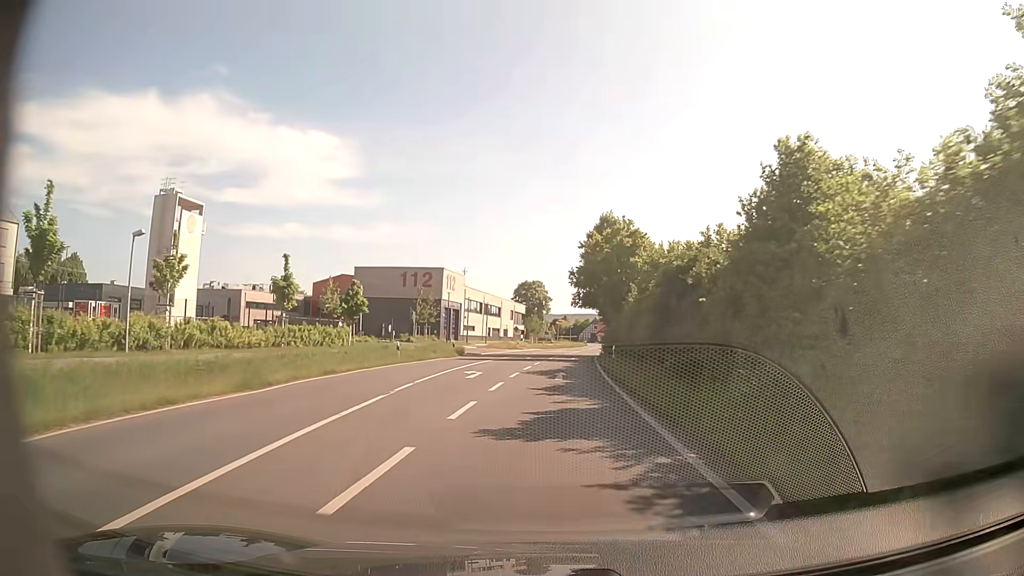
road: secondary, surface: asphalt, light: Day
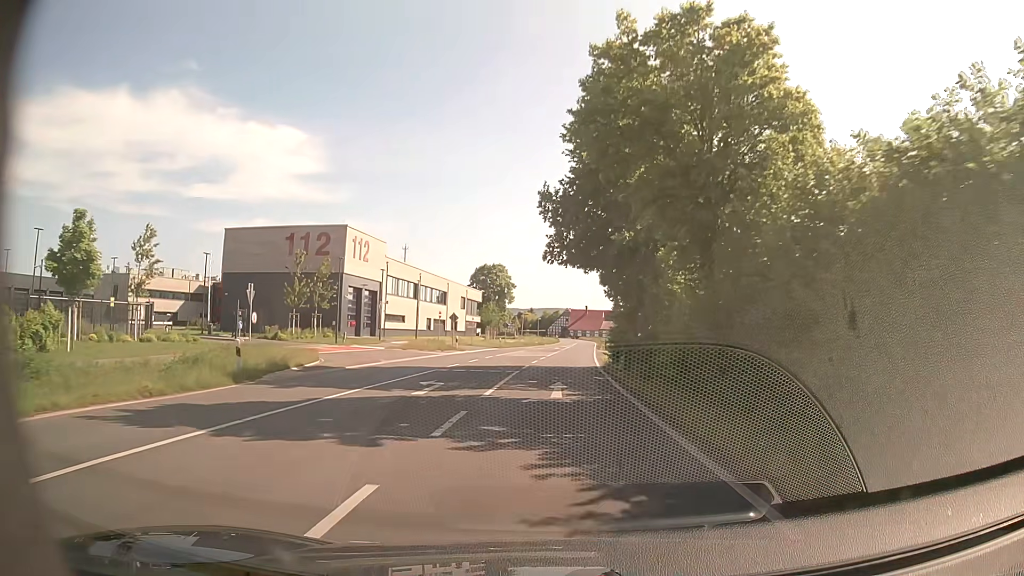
(+0.8, +32.1) m; +3°
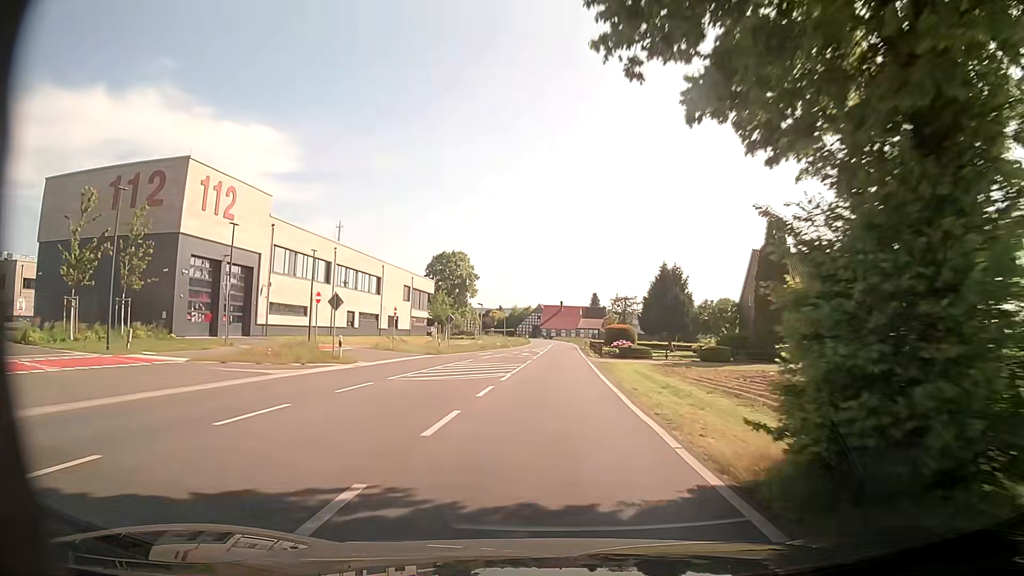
(+0.5, +24.7) m; +3°
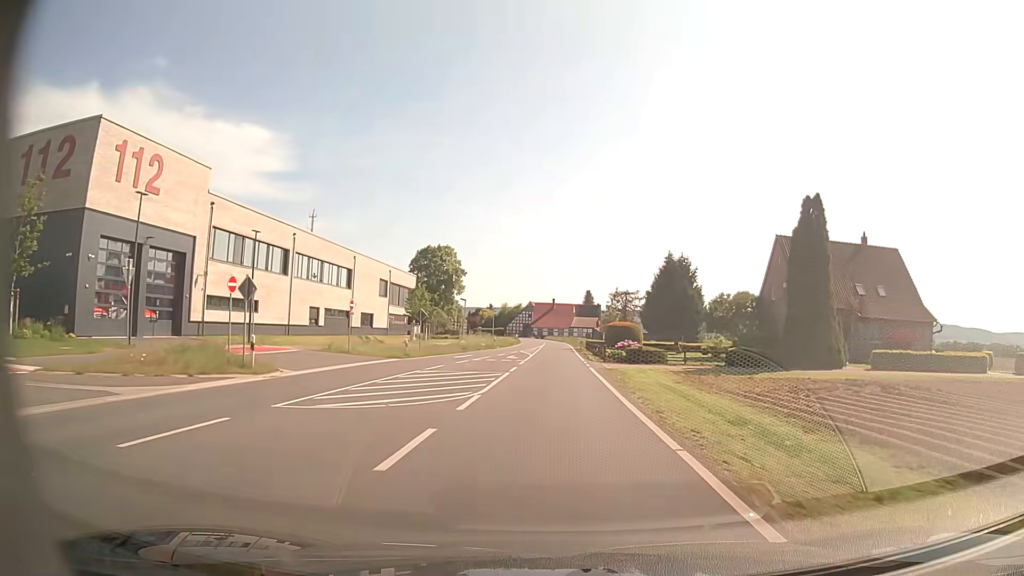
(0.0, +8.4) m; 0°
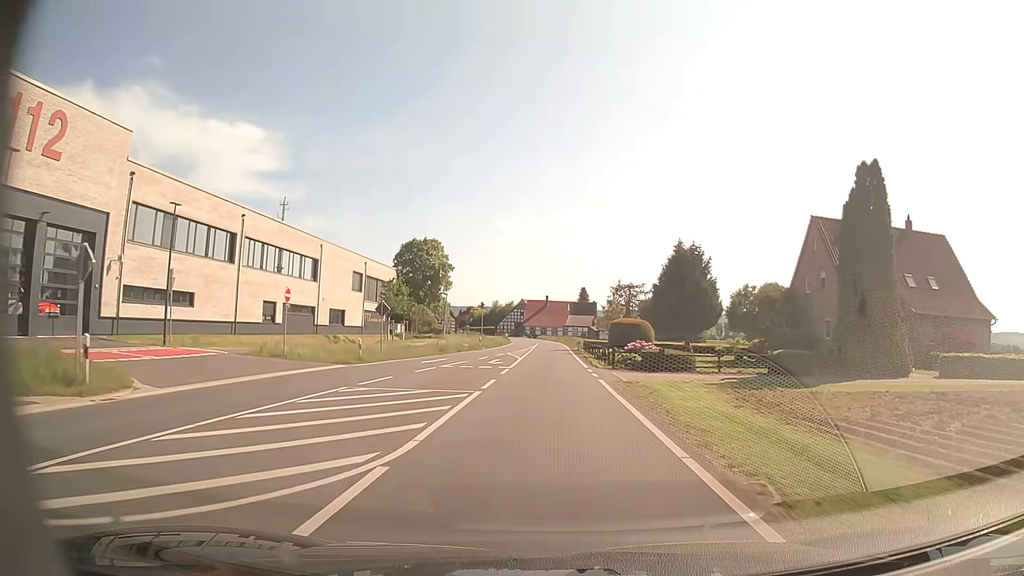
(+0.1, +8.4) m; +1°
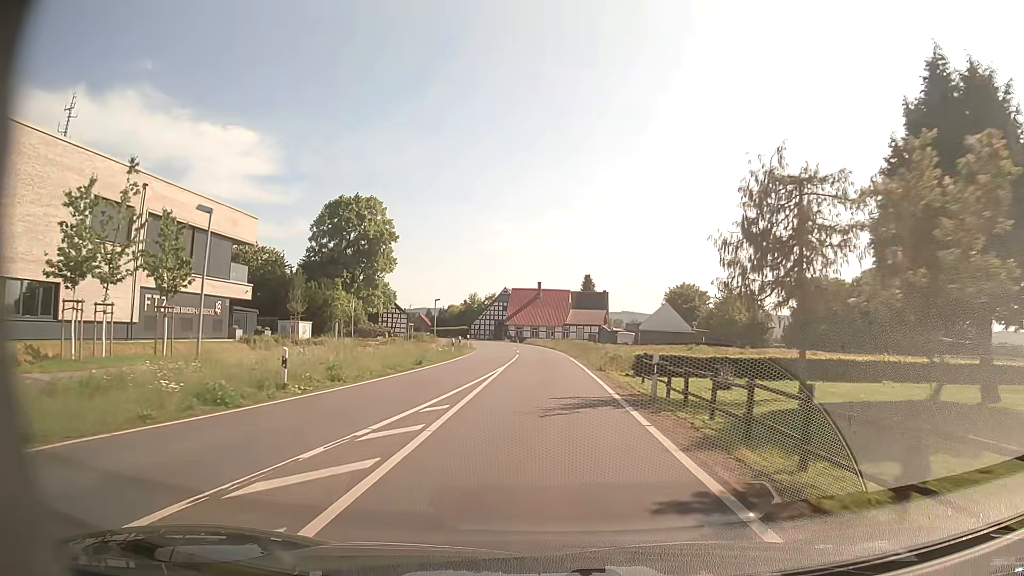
(+0.3, +42.5) m; +1°
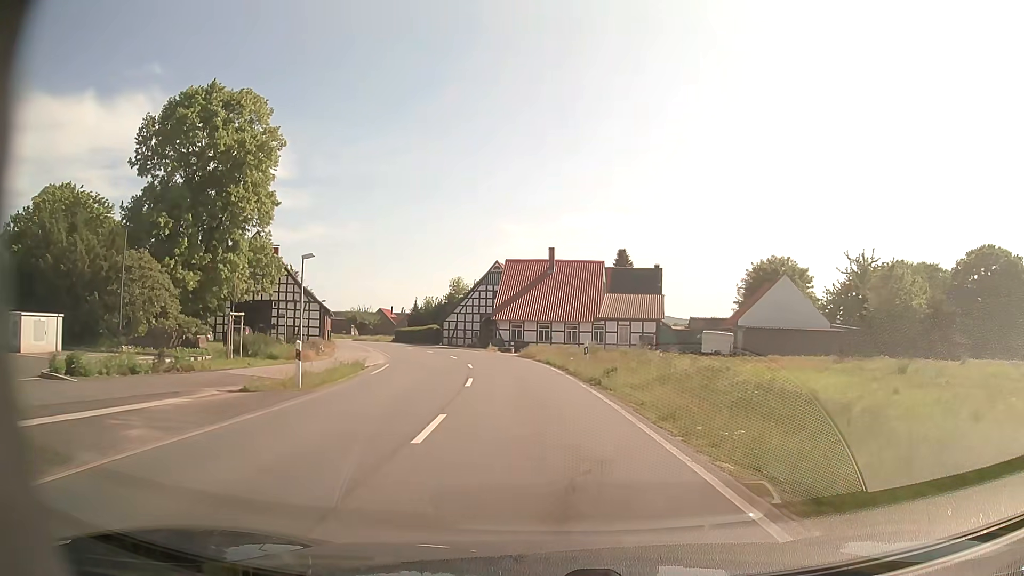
(-0.4, +41.8) m; -1°
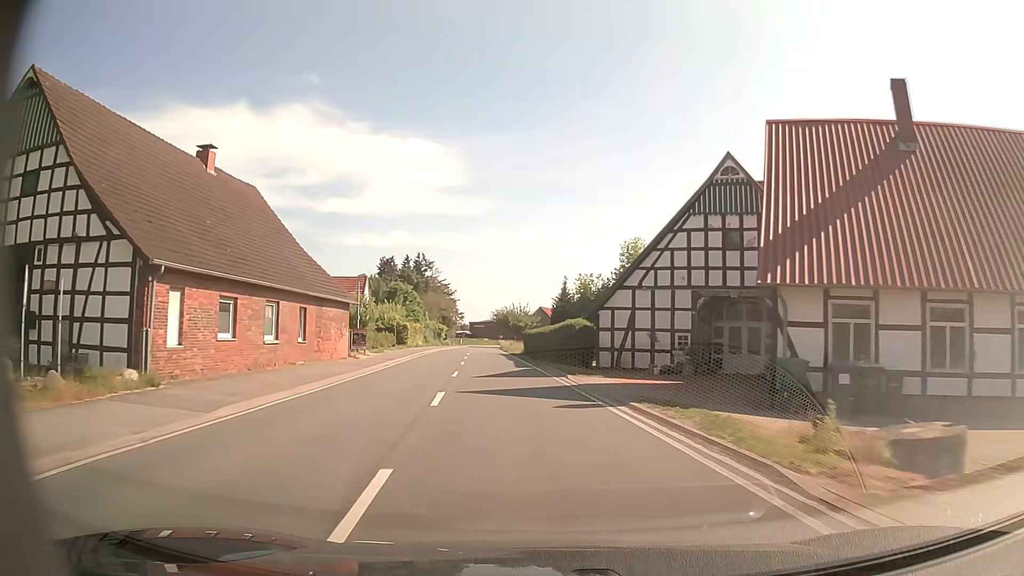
(-4.7, +41.5) m; -15°
(0, +10) (-1, +20) (-2, +30) (-3, +40) (-4, +50) (-5, +60) (-6, +70) (-7, +80) (-8, +90) (-9, +100) m
